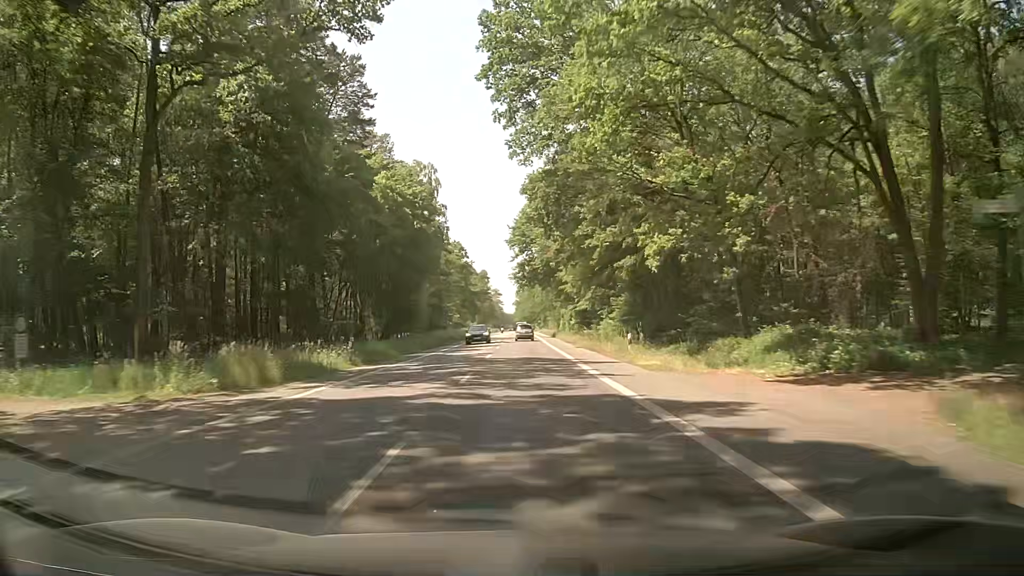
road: secondary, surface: asphalt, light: Day
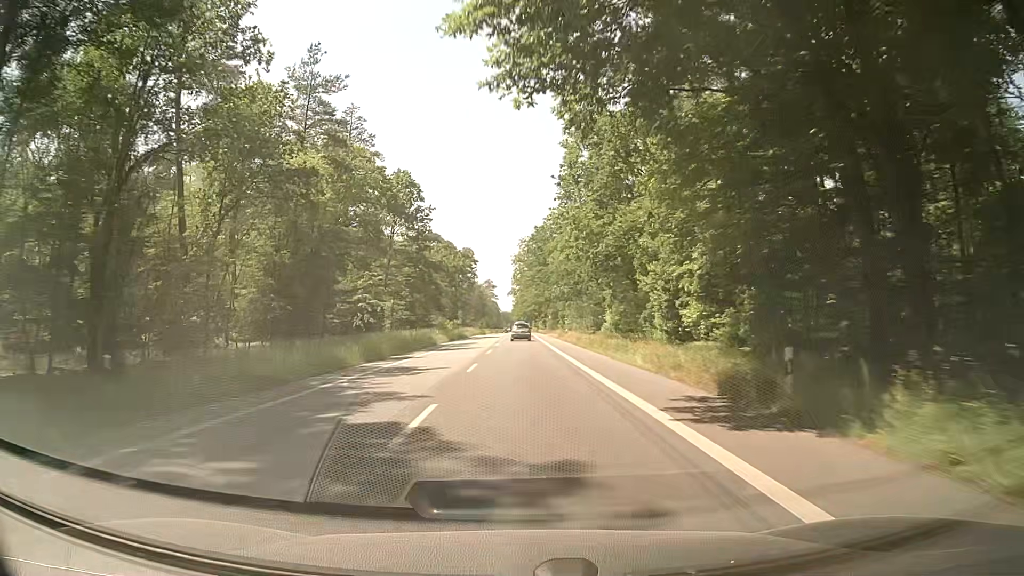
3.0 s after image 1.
(+0.2, +67.1) m; 0°
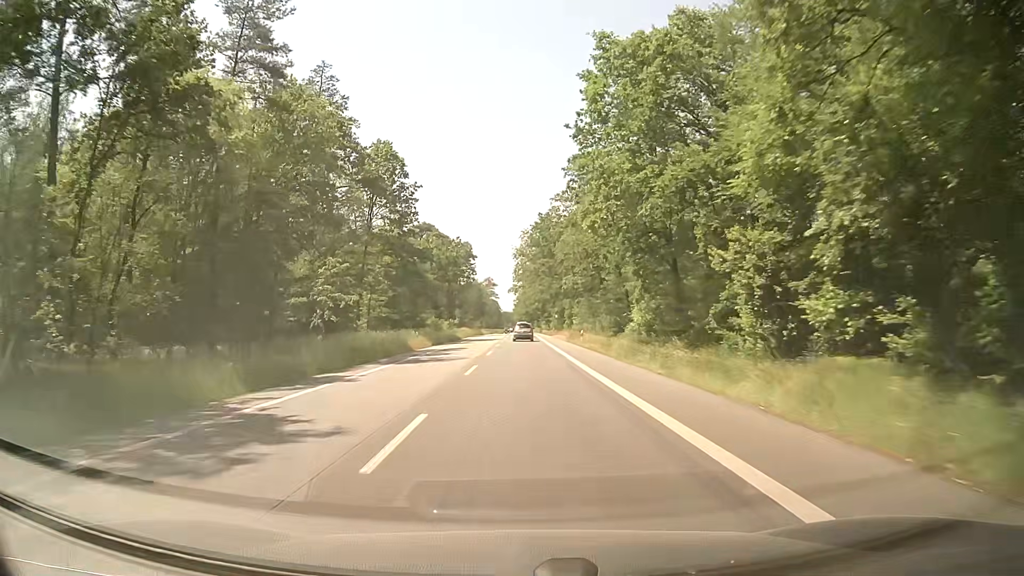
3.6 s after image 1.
(-0.1, +13.1) m; 0°
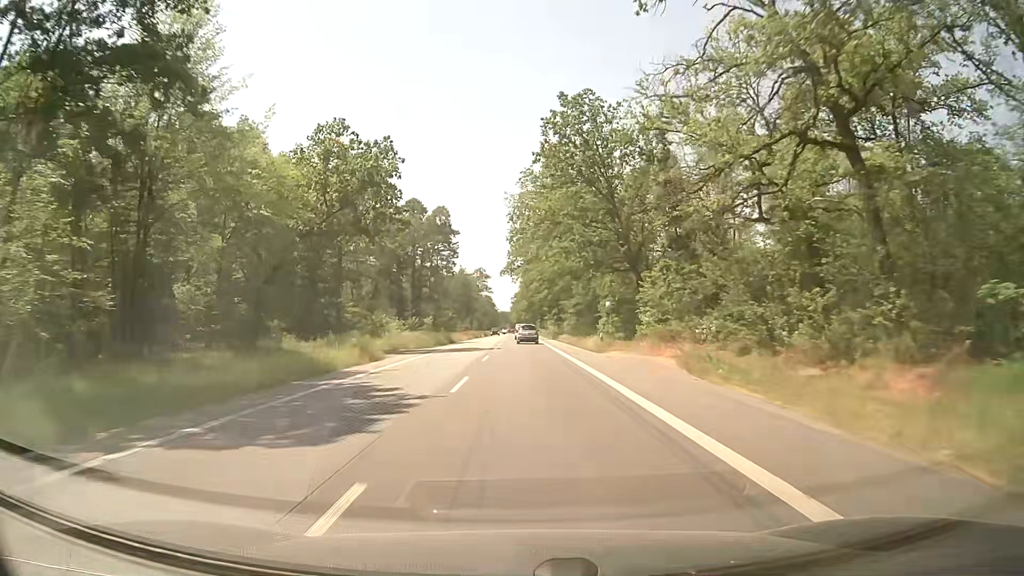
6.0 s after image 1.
(-0.2, +51.5) m; 0°
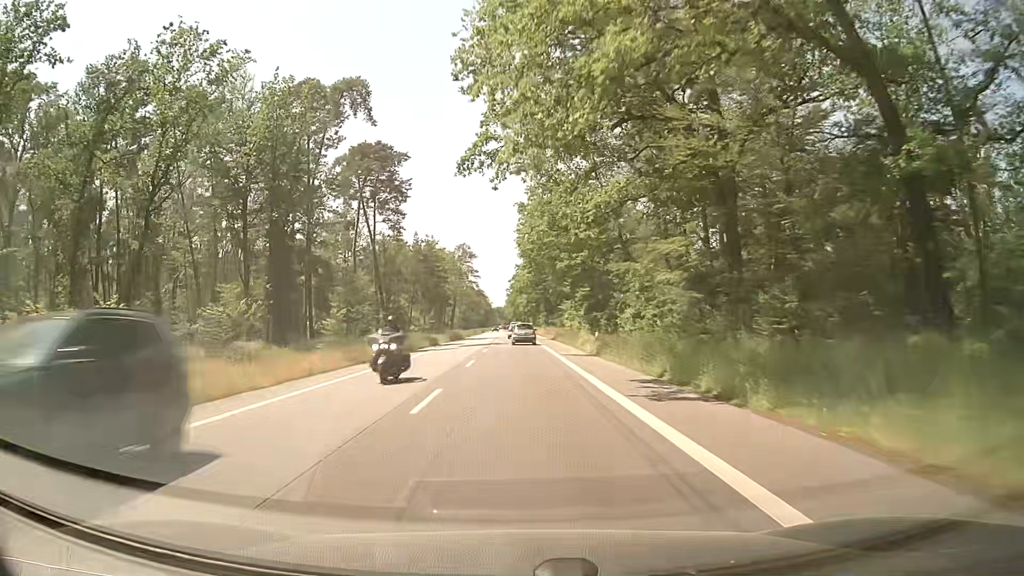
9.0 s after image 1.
(-0.4, +62.3) m; 0°
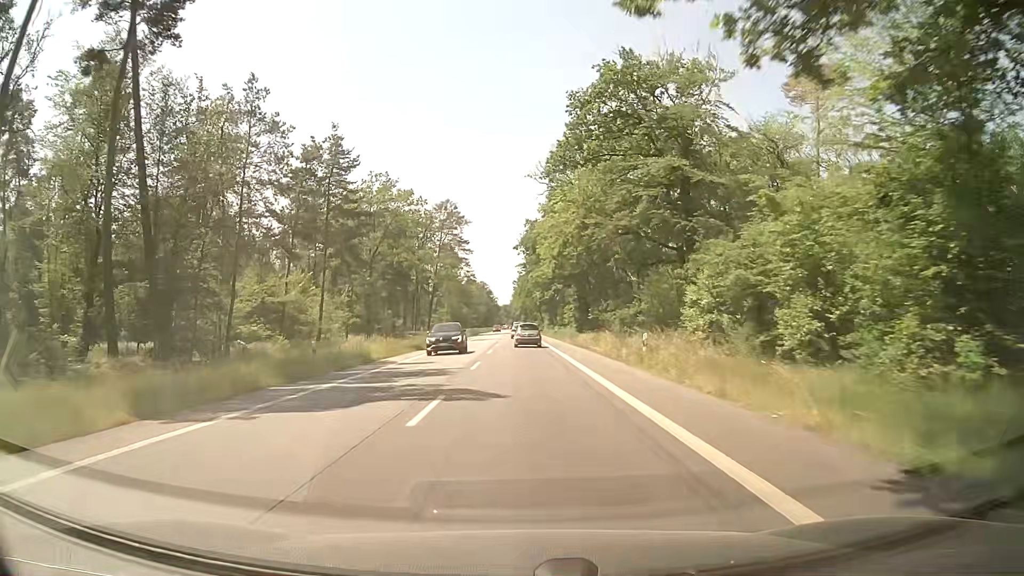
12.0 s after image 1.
(-0.3, +60.3) m; 0°
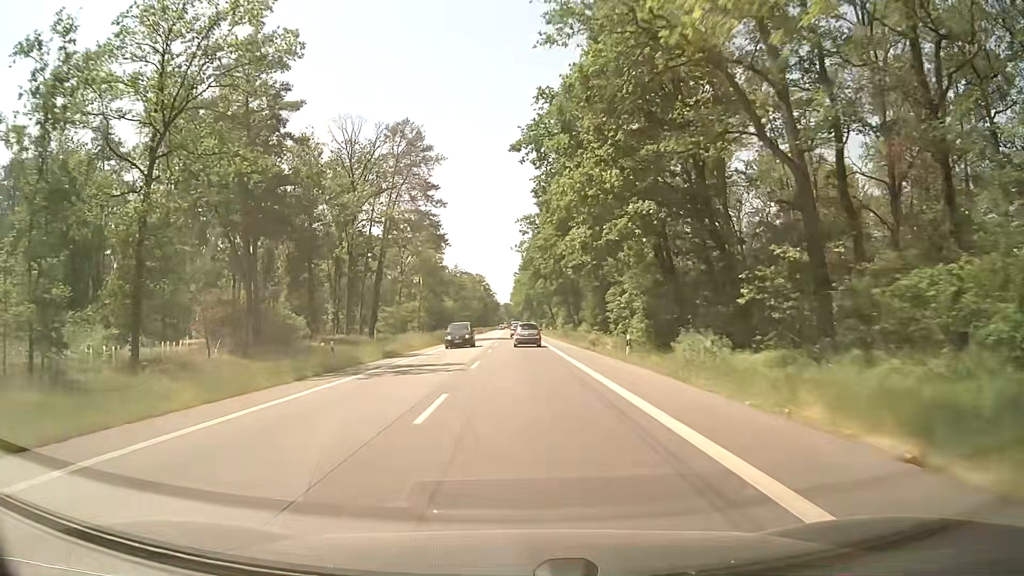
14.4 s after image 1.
(-0.2, +47.0) m; 0°
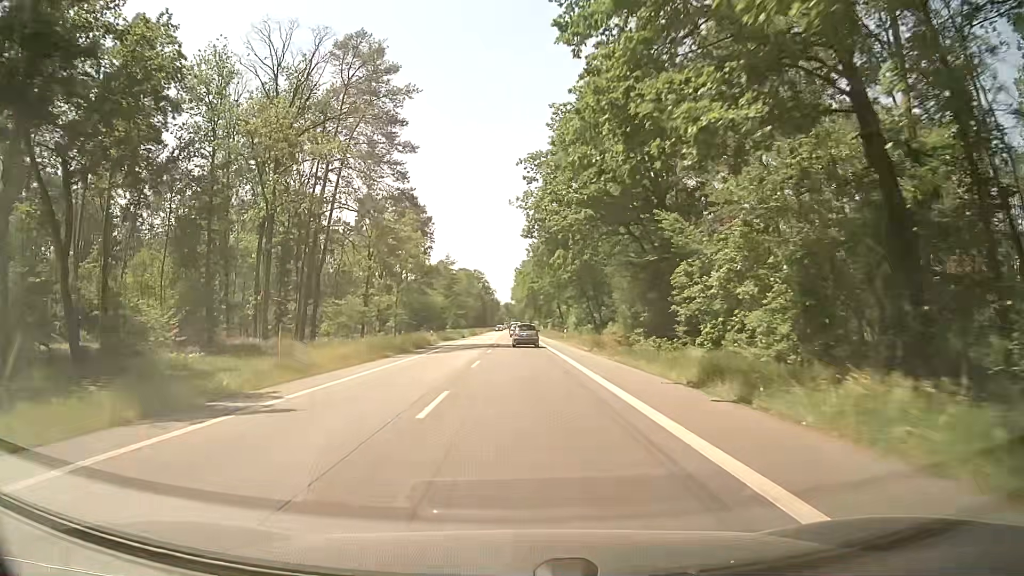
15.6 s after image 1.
(-0.1, +23.1) m; 0°
(0, +10) (0, +20) (0, +30) (0, +40) (0, +50) (0, +60) (0, +70) (0, +80) (0, +90) (0, +100) m
